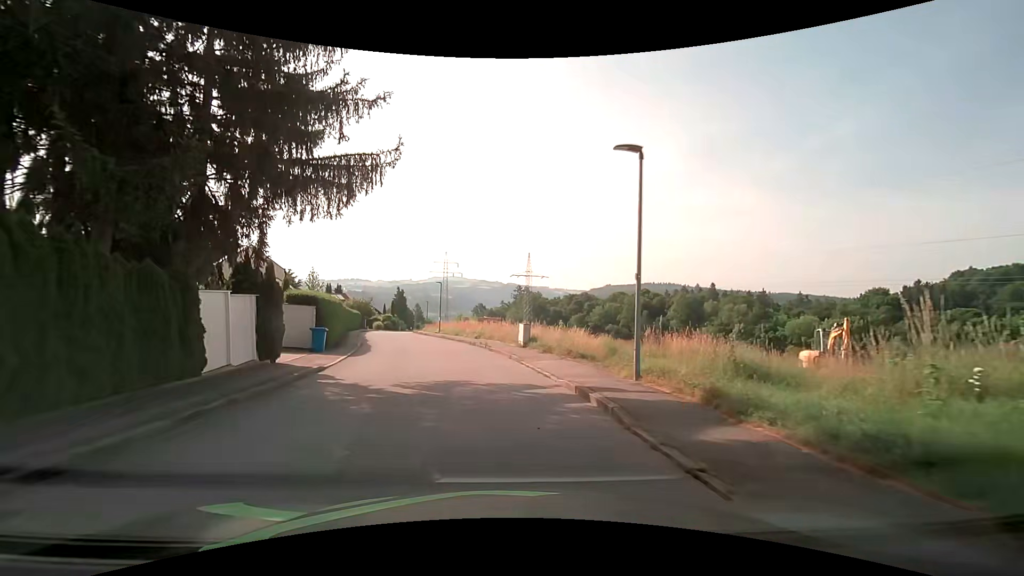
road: residential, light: Day
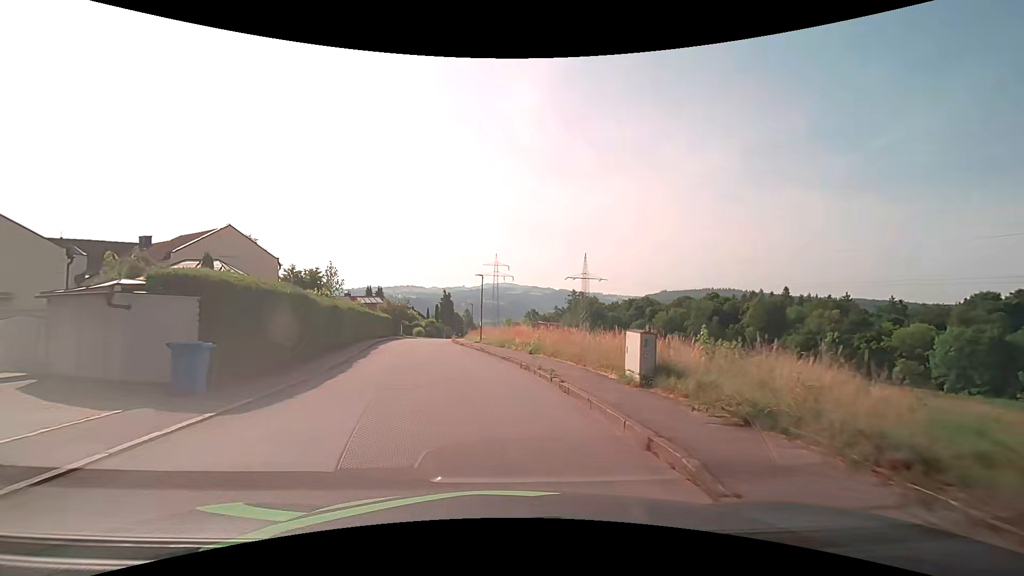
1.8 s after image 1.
(-0.6, +12.5) m; -6°
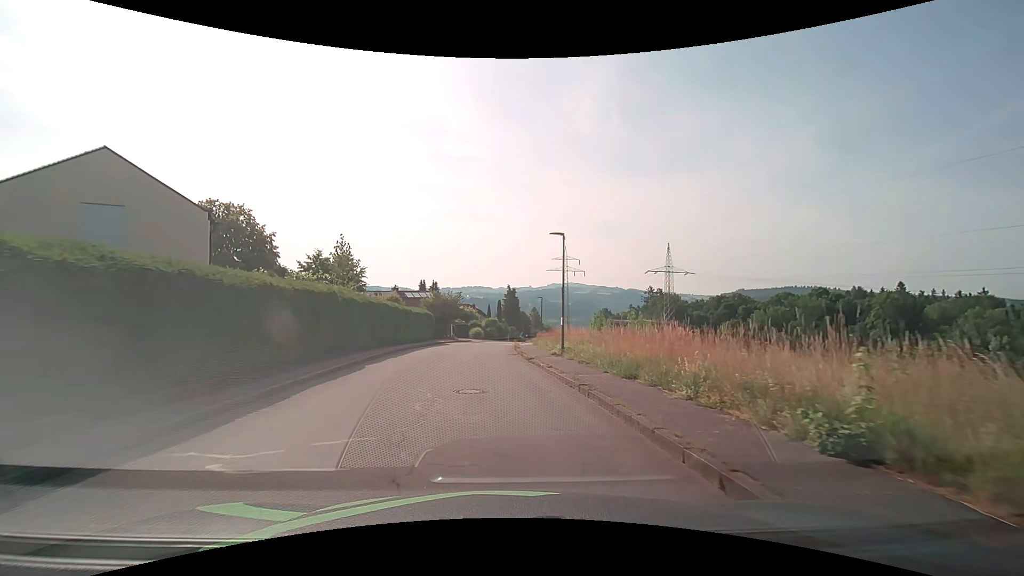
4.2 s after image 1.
(-1.1, +16.1) m; -8°
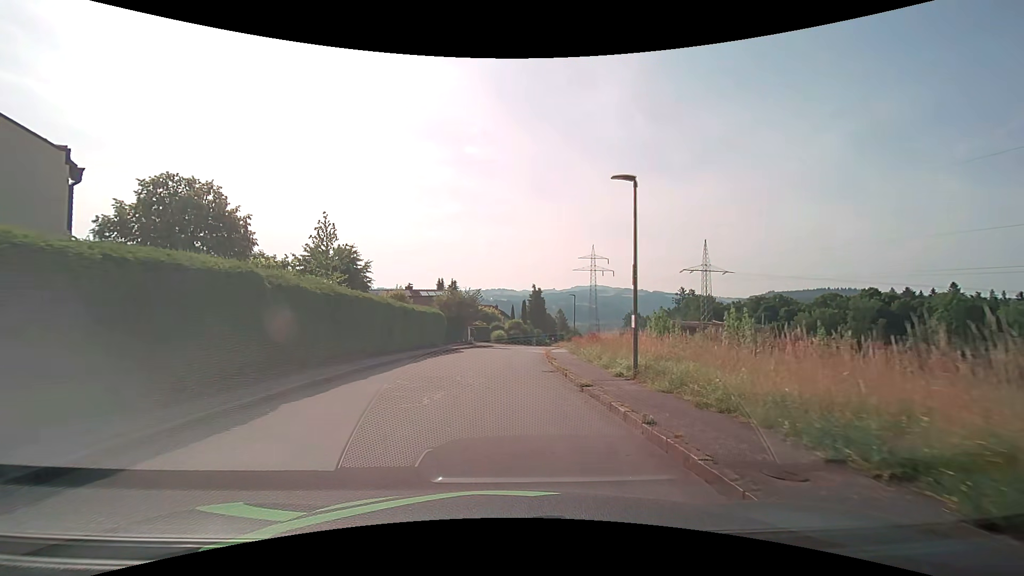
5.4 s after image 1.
(-0.2, +7.9) m; -3°
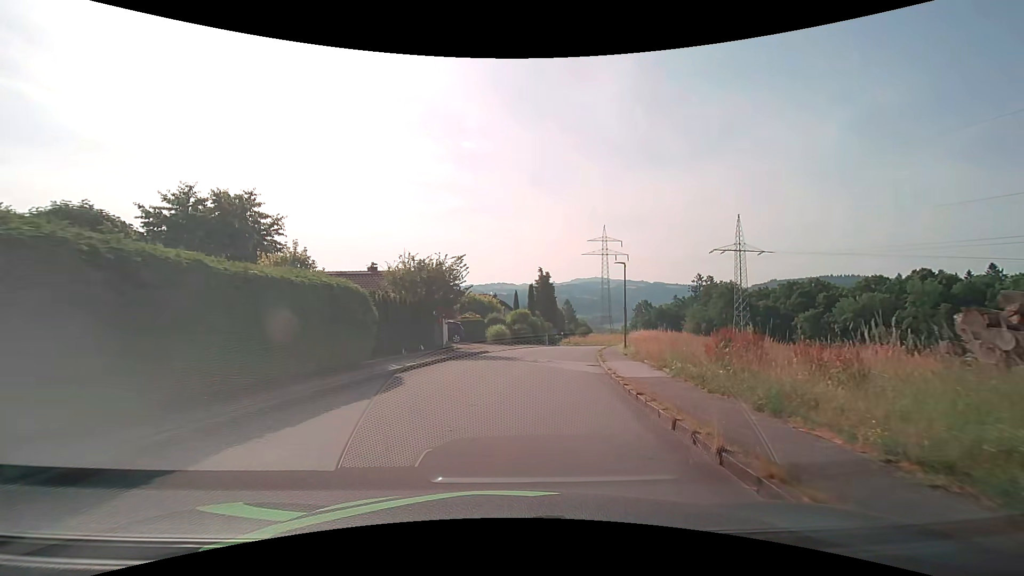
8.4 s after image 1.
(-0.1, +19.0) m; 0°
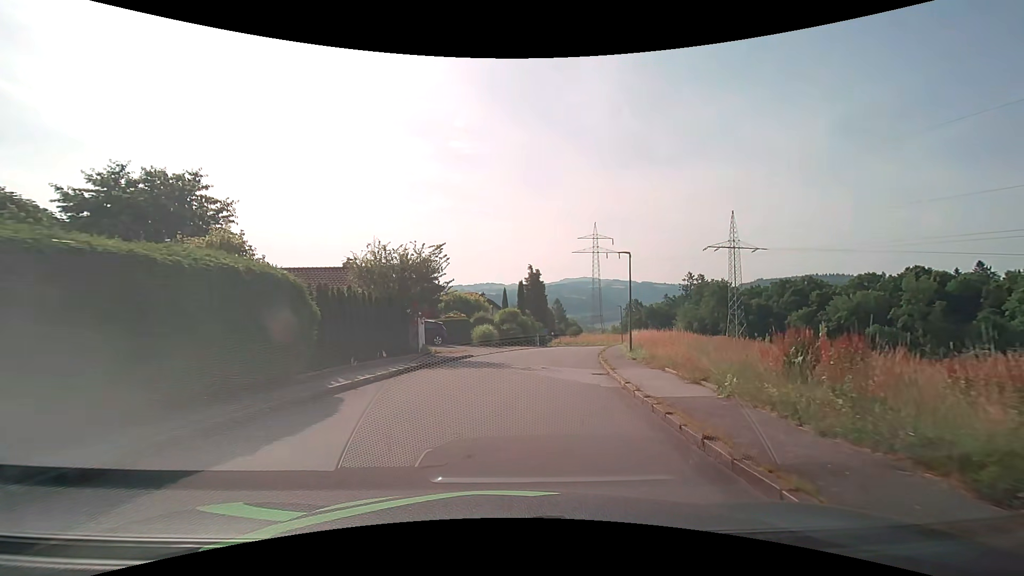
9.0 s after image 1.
(0.0, +3.8) m; +1°
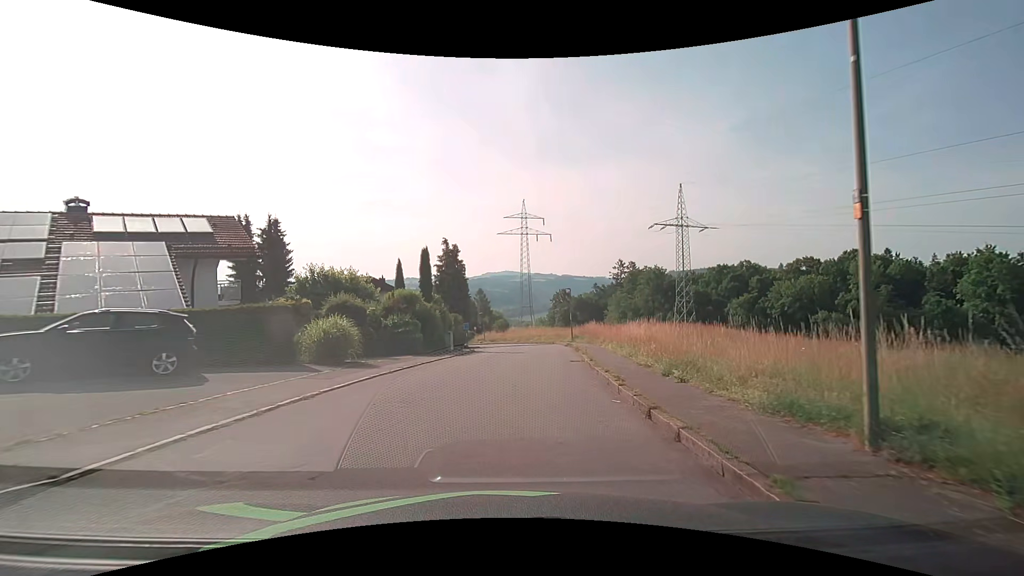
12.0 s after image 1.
(+1.4, +19.4) m; +8°
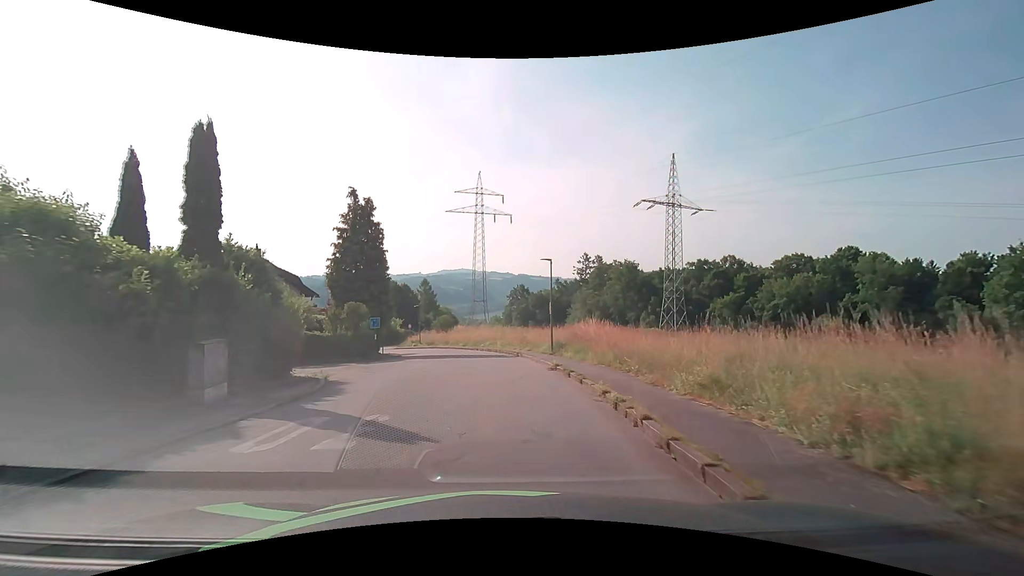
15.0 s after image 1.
(+1.2, +20.4) m; +6°
(0, +10) (0, +20) (-2, +30) (-3, +40) (-6, +49) (-11, +58) (-18, +66) (-25, +72) (-34, +76) (-44, +78) m
